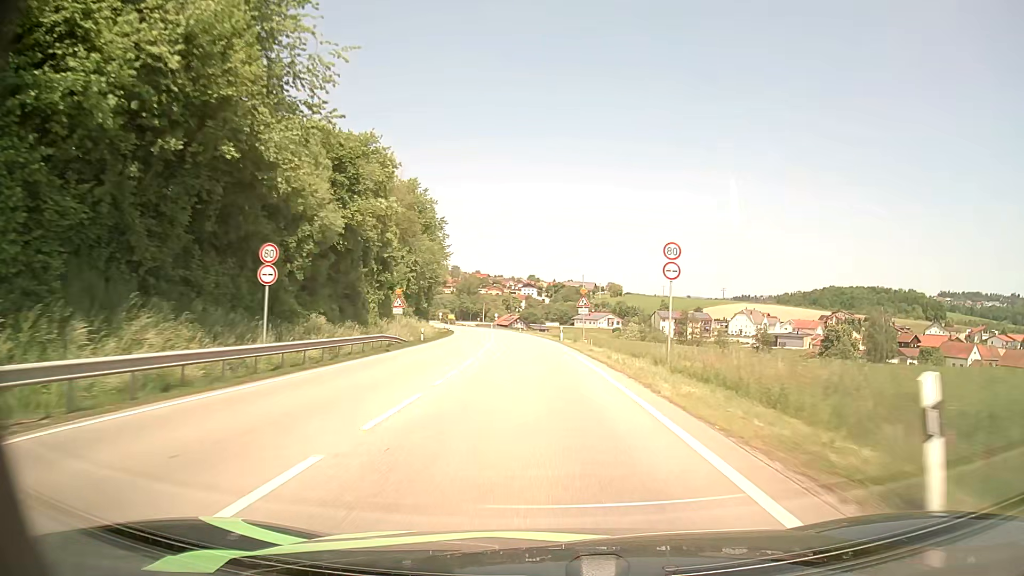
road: primary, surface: asphalt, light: Day
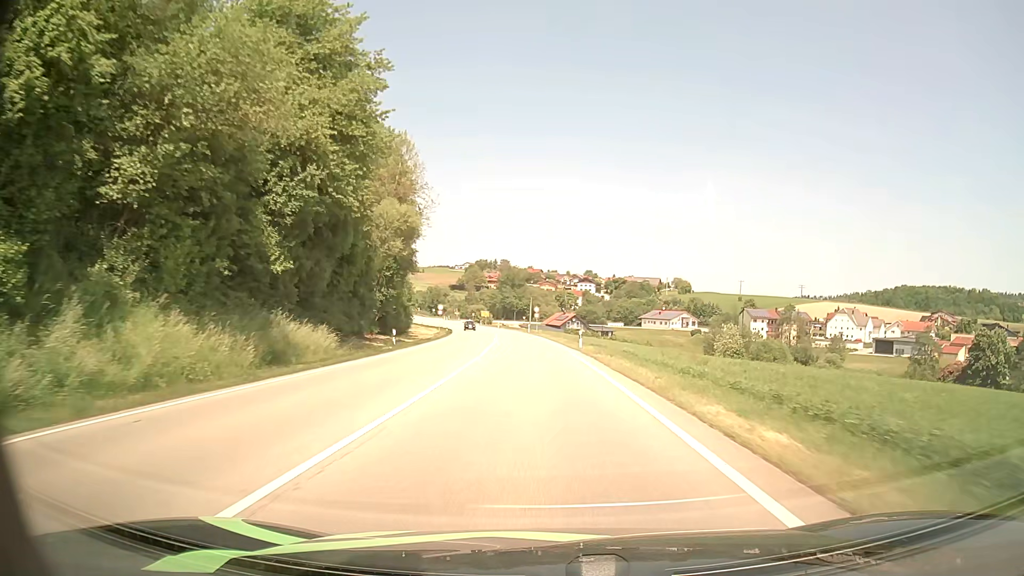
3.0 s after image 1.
(-2.6, +59.4) m; -5°
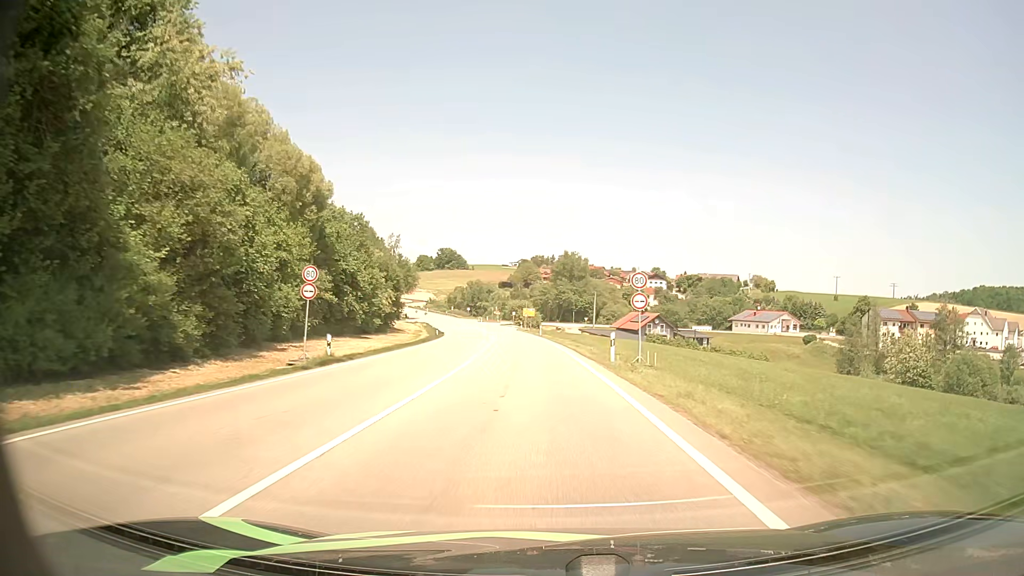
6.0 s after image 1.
(-2.3, +59.1) m; -5°
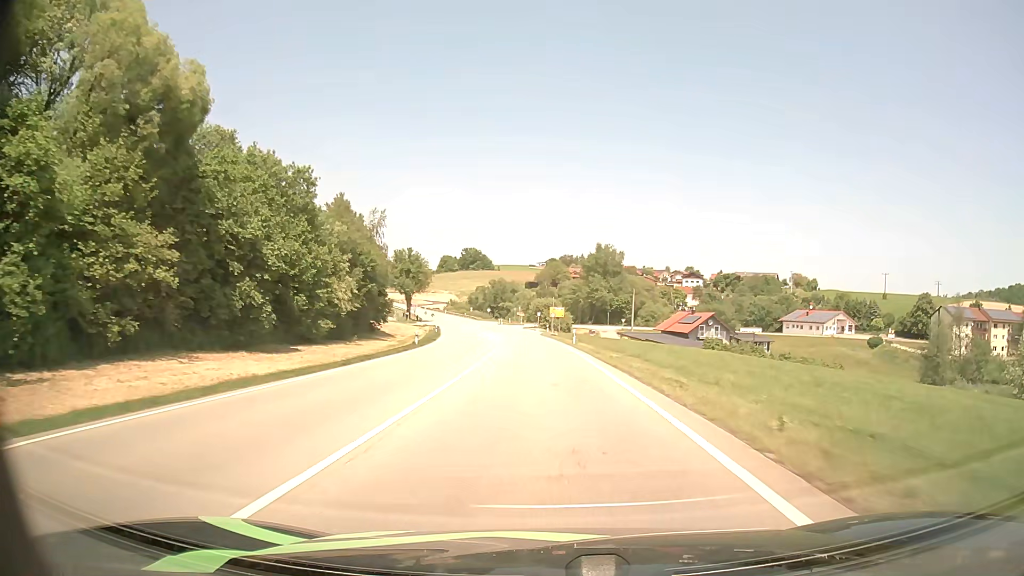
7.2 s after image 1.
(-0.6, +23.9) m; -3°
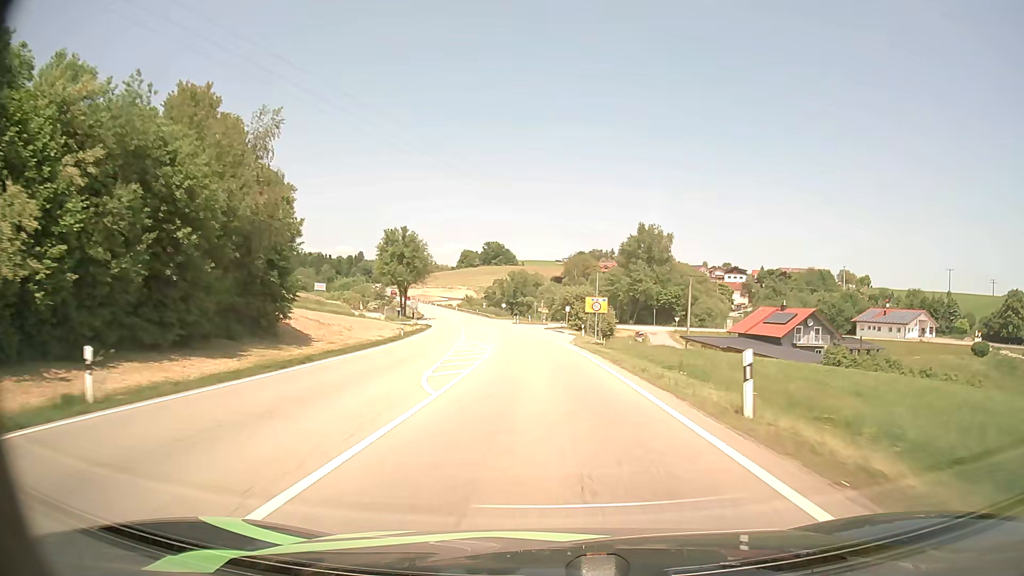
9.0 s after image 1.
(-0.7, +35.7) m; -2°
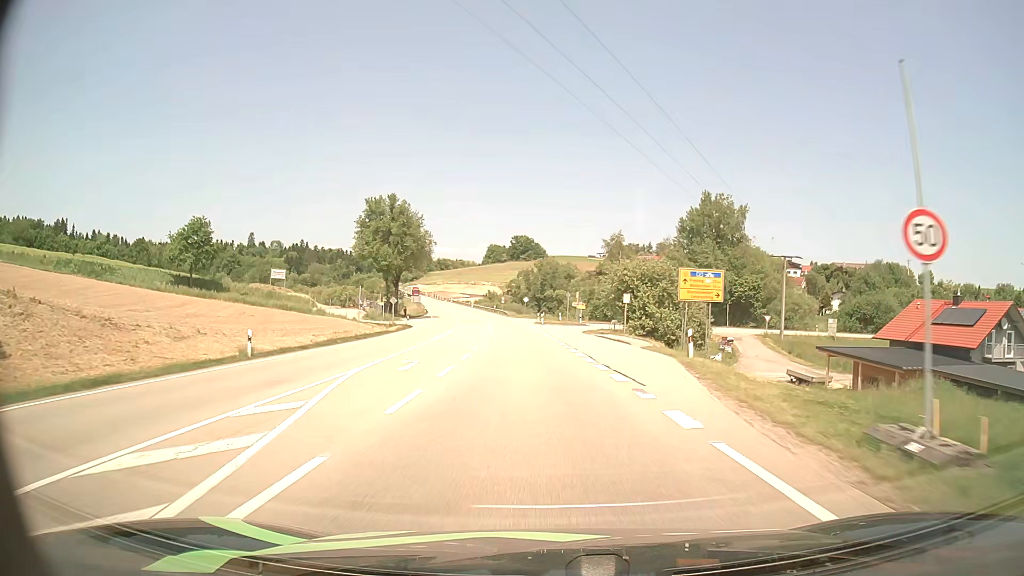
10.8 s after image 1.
(-0.7, +34.3) m; -3°
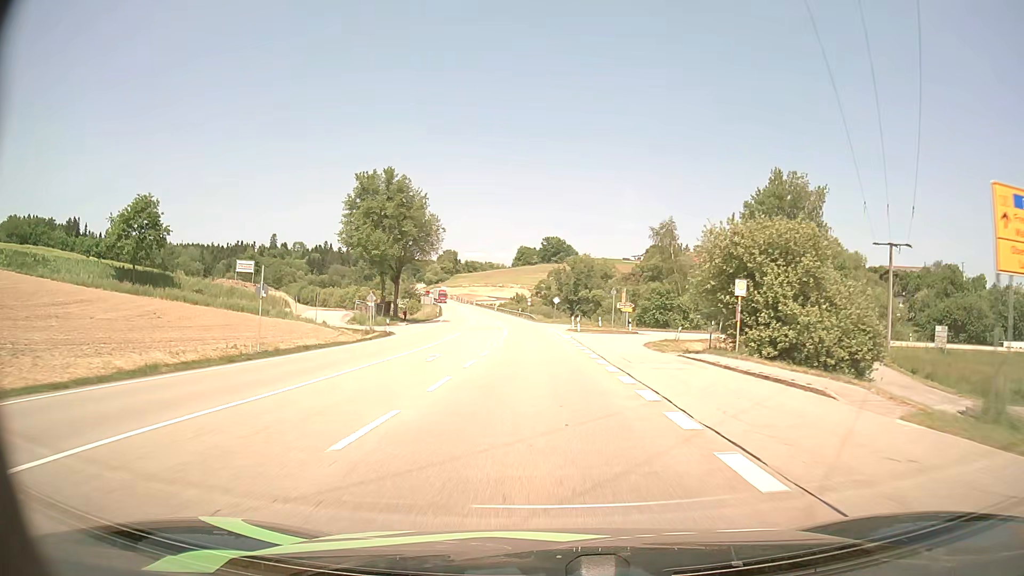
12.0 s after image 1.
(-0.4, +20.8) m; -3°
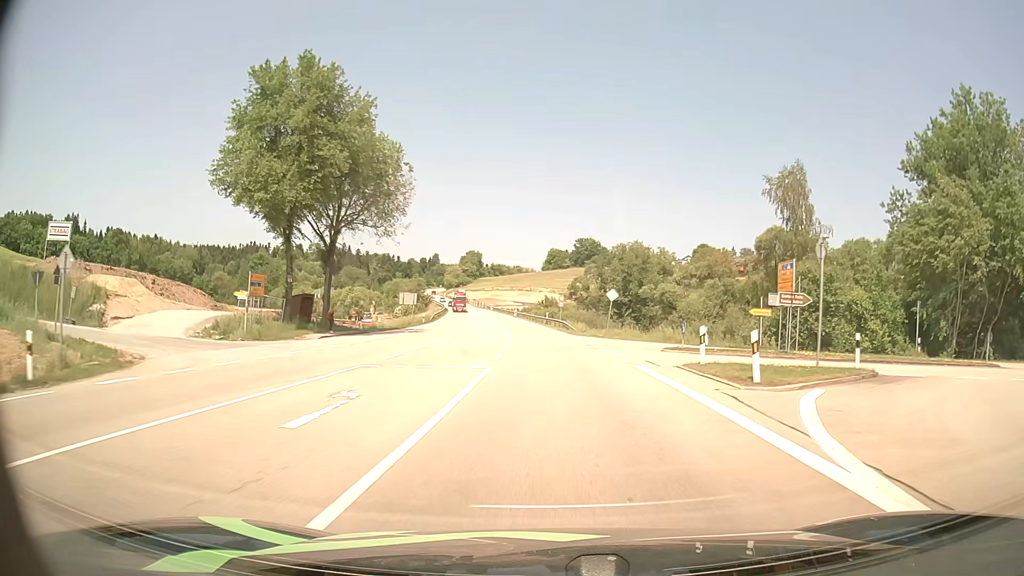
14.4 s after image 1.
(-1.1, +38.7) m; -3°
(0, +10) (0, +20) (0, +30) (-1, +40) (-1, +50) (-2, +60) (-3, +70) (-4, +80) (-5, +90) (-7, +100) m
